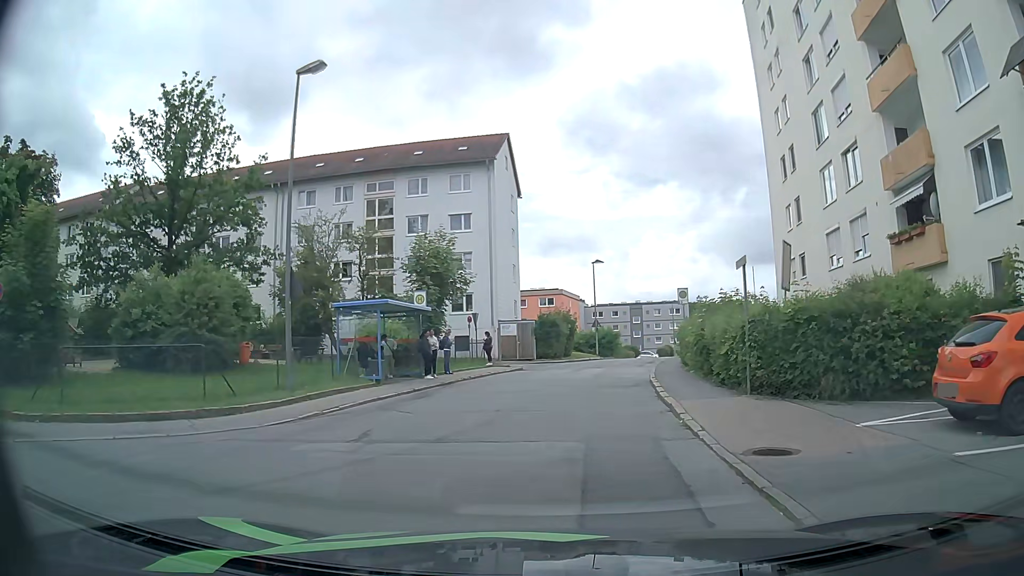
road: residential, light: Day
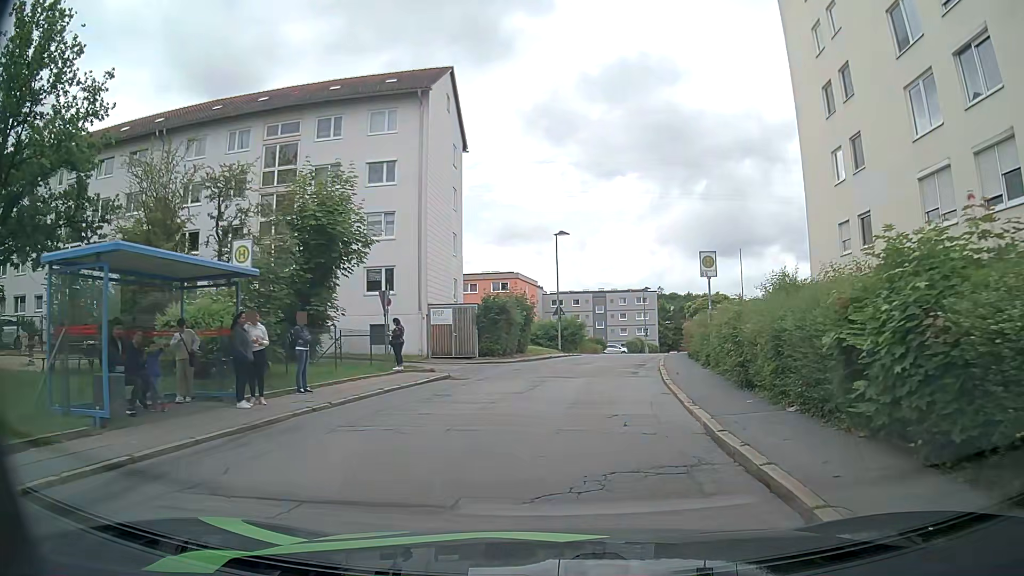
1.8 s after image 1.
(+0.5, +11.5) m; +3°
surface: asphalt
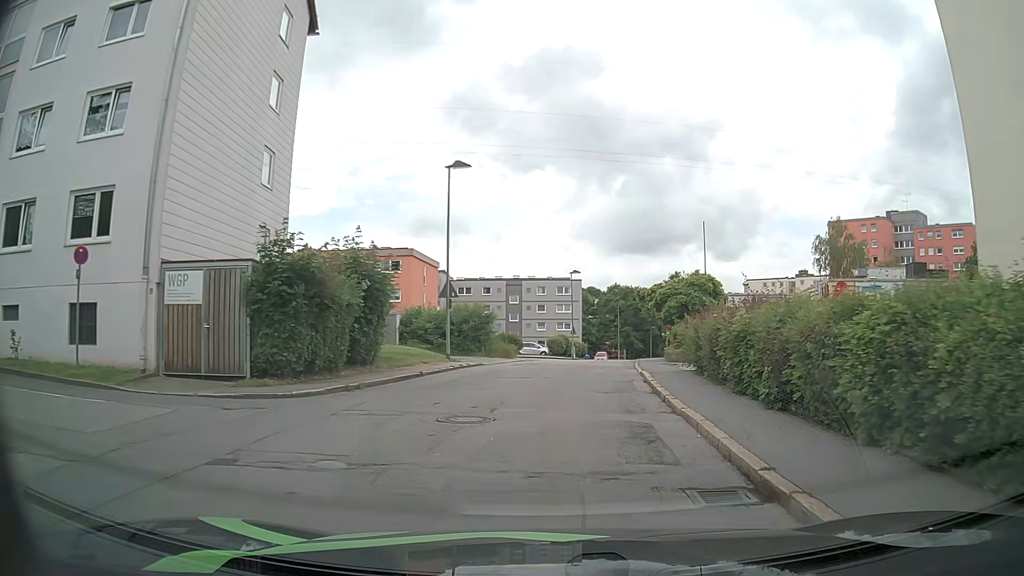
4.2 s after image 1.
(+1.2, +17.5) m; +8°
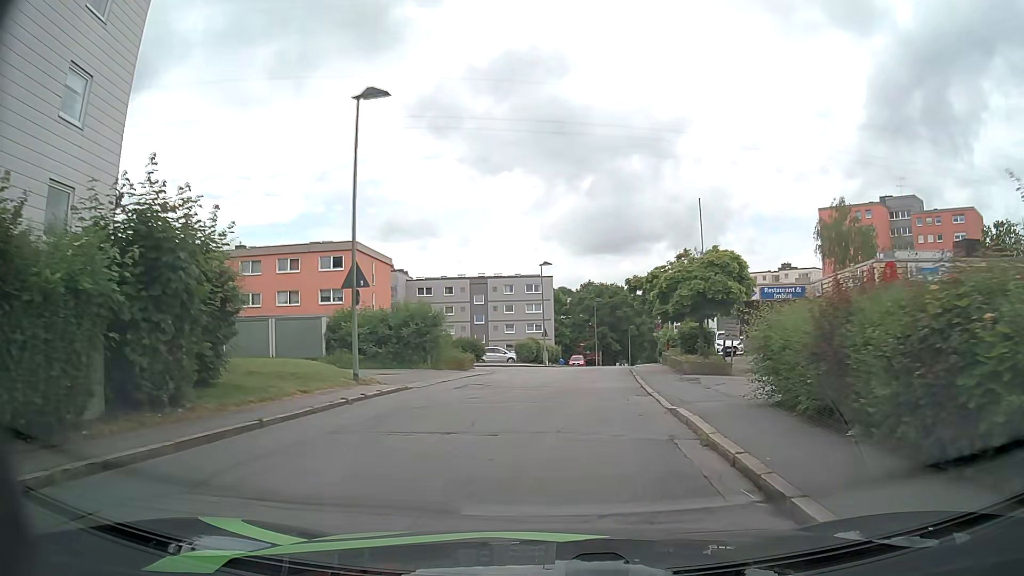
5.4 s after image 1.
(+0.2, +9.3) m; 0°
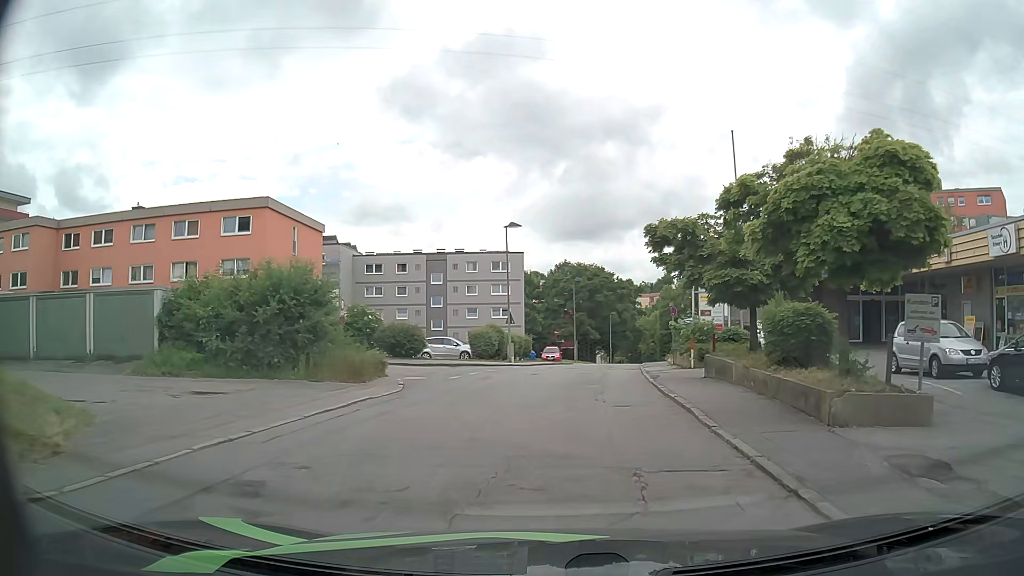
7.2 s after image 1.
(+0.7, +13.6) m; +4°
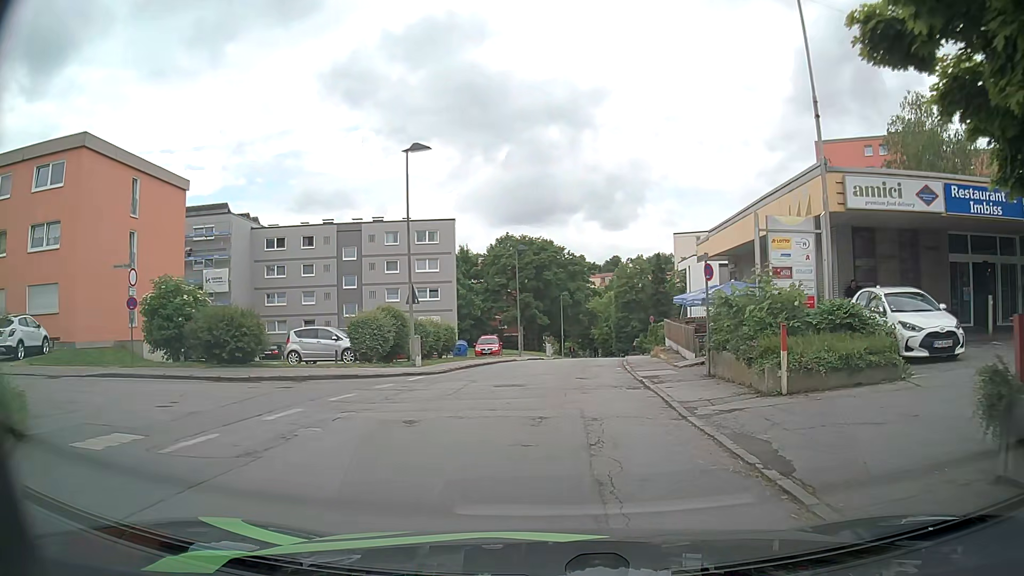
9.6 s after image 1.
(+0.6, +14.6) m; +4°
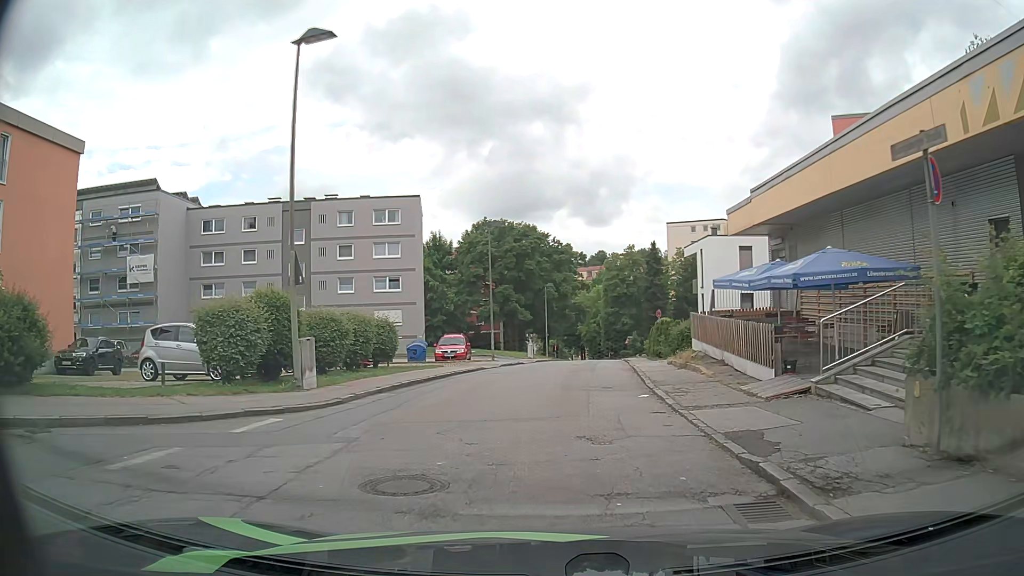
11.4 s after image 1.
(+0.2, +10.2) m; +2°
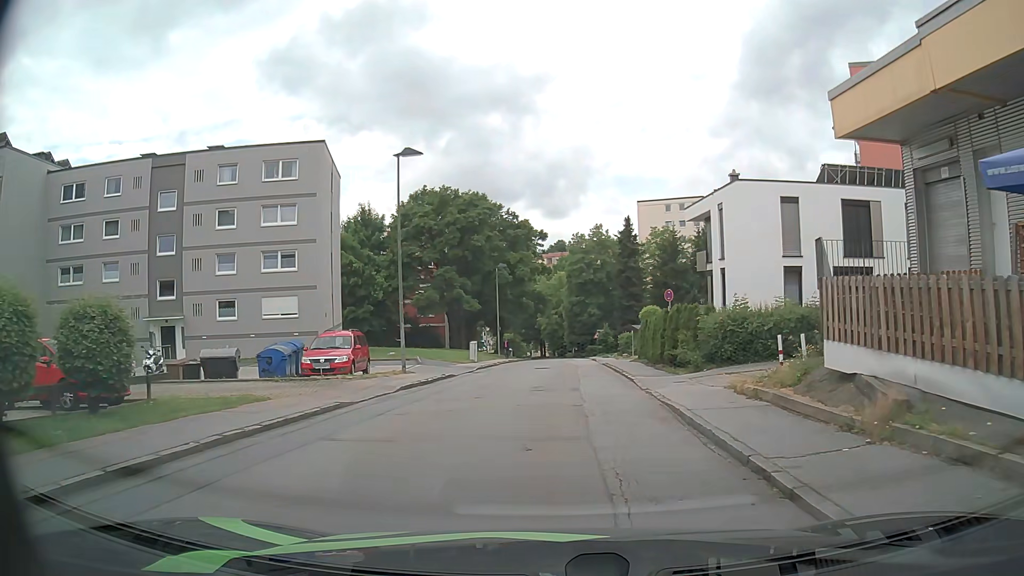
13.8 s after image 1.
(+0.3, +15.0) m; +3°
(0, +10) (0, +20) (0, +30) (+1, +40) (+1, +50) (+1, +60) (+2, +70) (+2, +80) (+1, +90) (-1, +100) m
